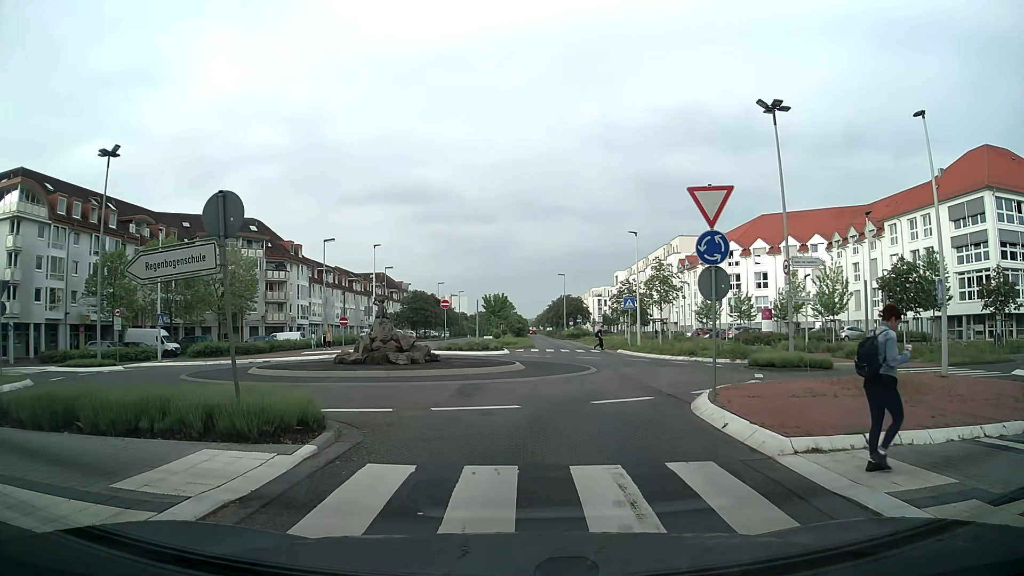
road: secondary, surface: asphalt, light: Day
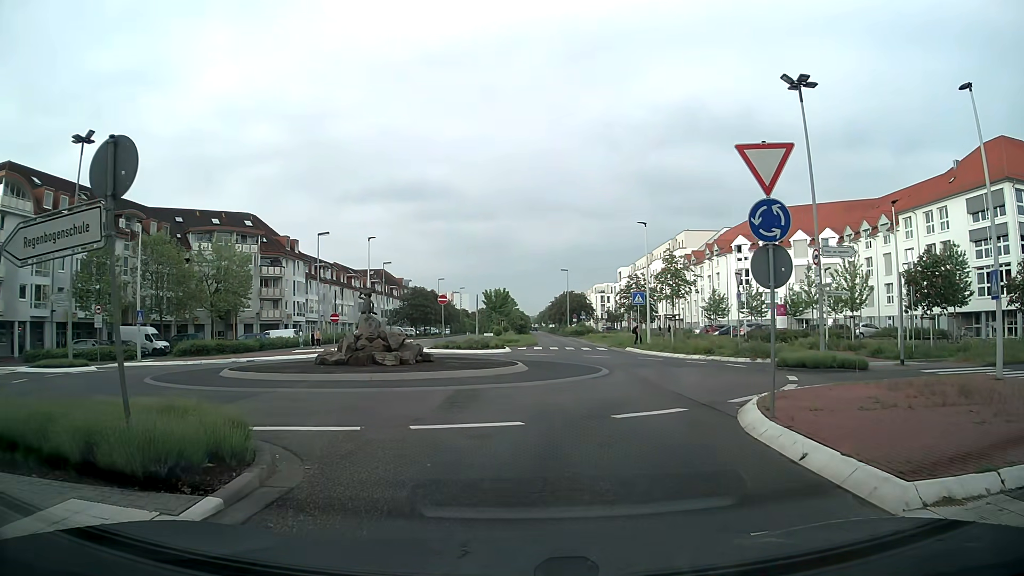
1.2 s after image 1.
(-0.1, +2.8) m; 0°
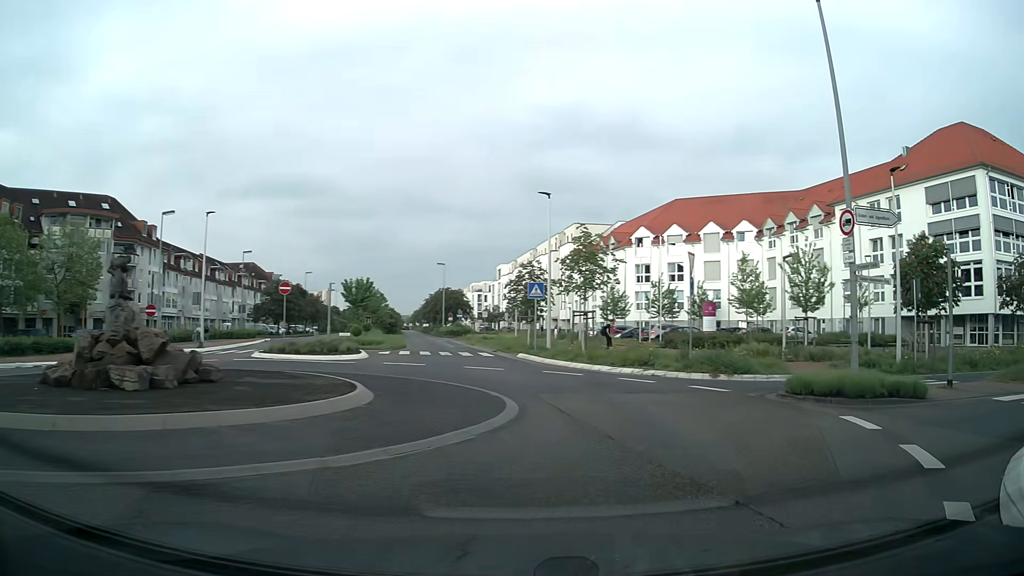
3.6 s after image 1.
(0.0, +9.7) m; +10°
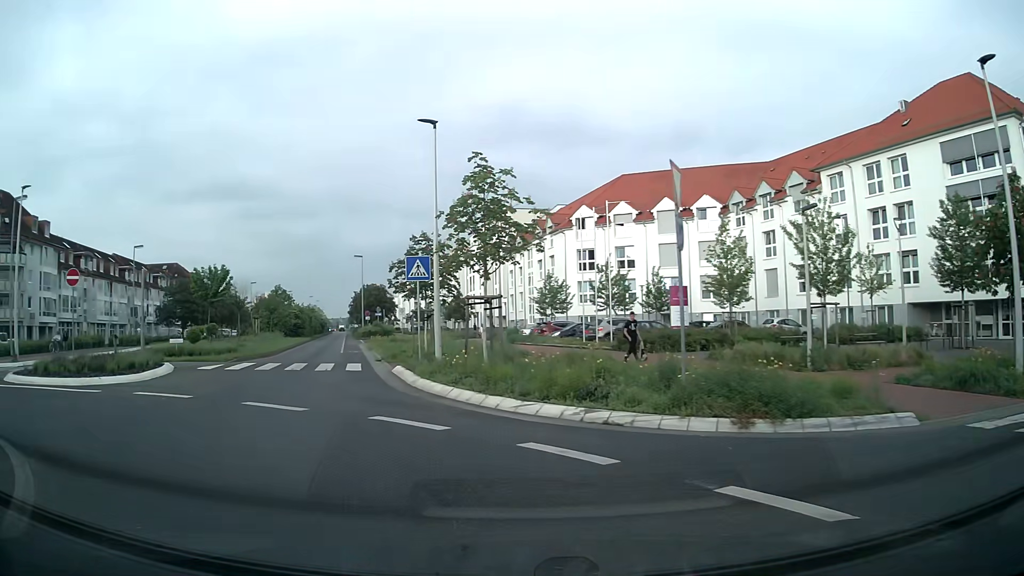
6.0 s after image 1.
(+1.9, +11.1) m; +6°
